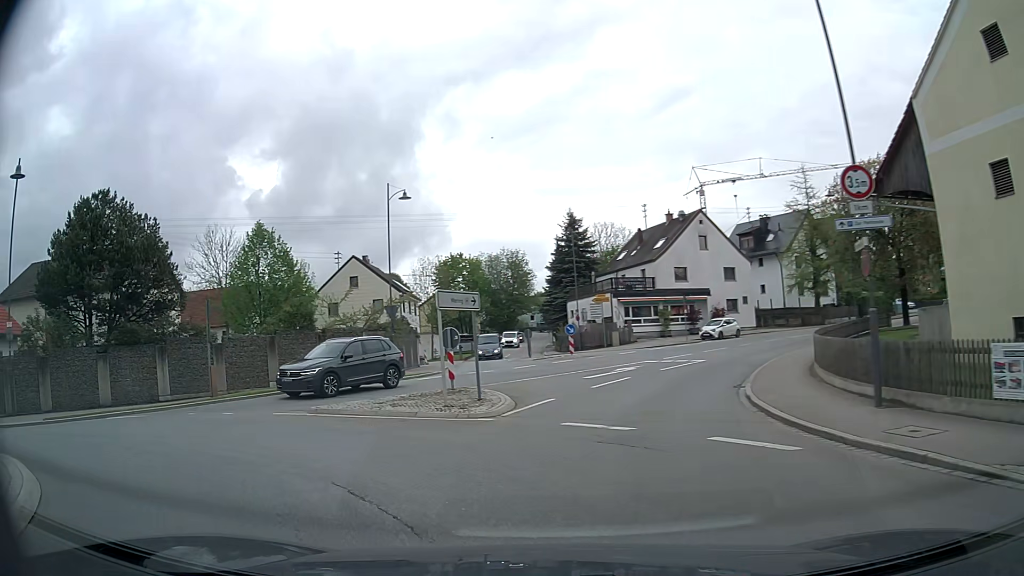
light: Day
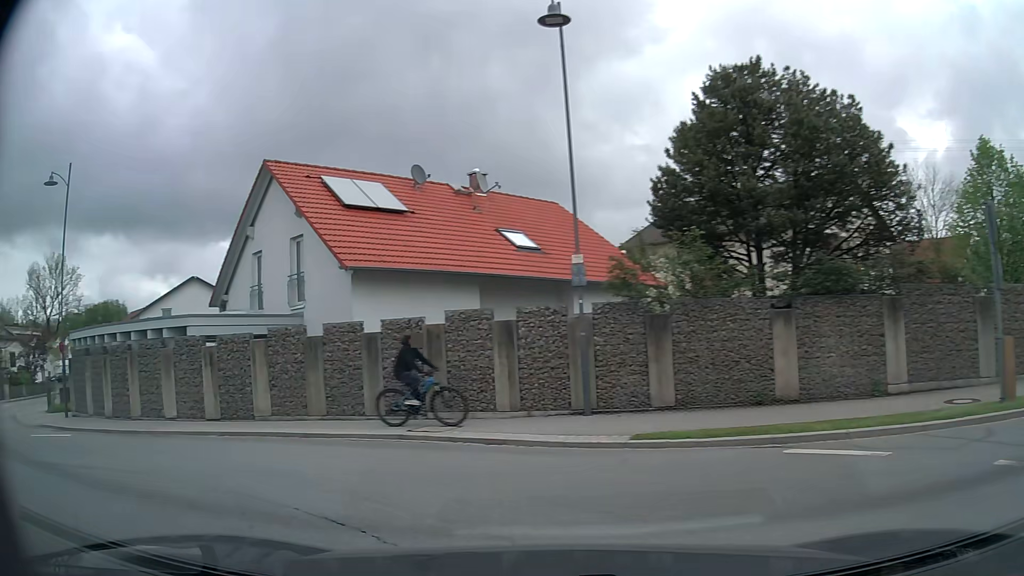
(-5.0, +9.6) m; -59°
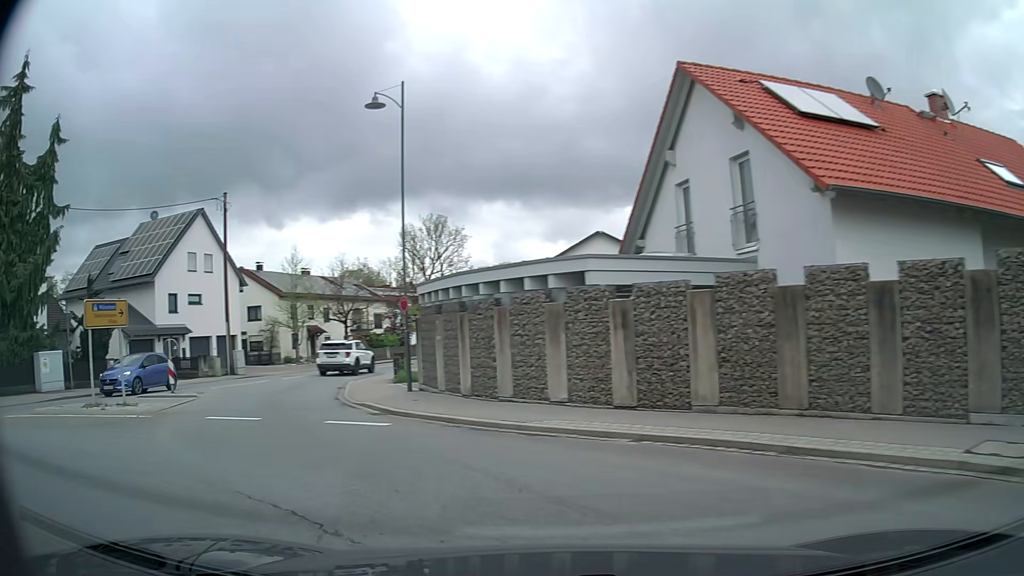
(-1.8, +5.4) m; -35°
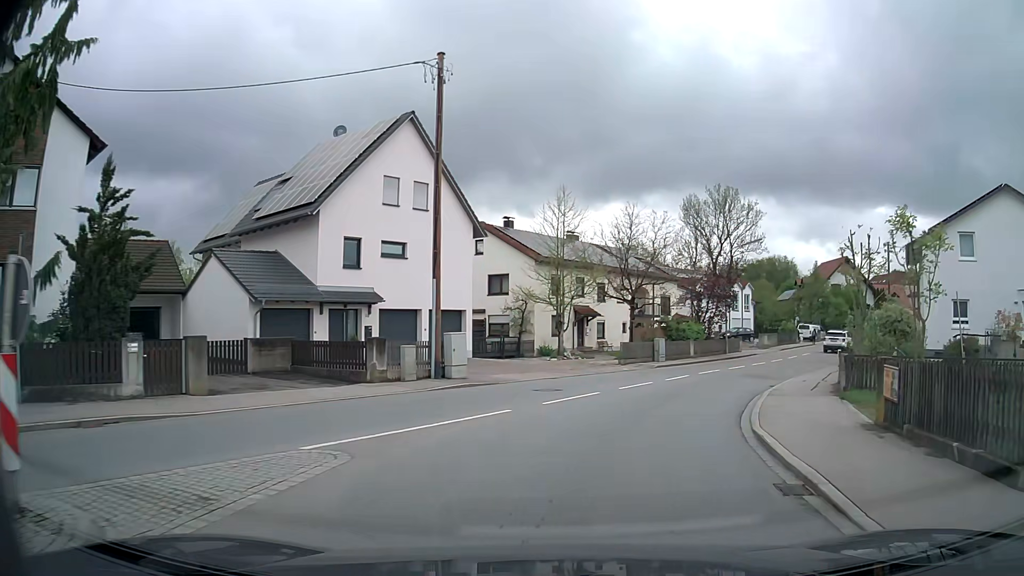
(-7.0, +17.2) m; -23°
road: secondary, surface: asphalt
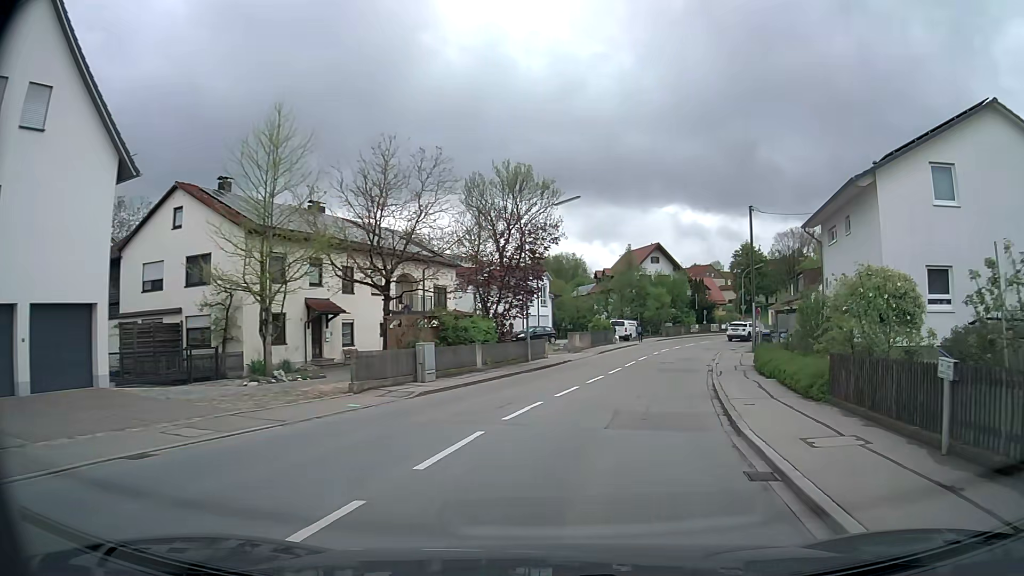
(+2.5, +14.8) m; +19°
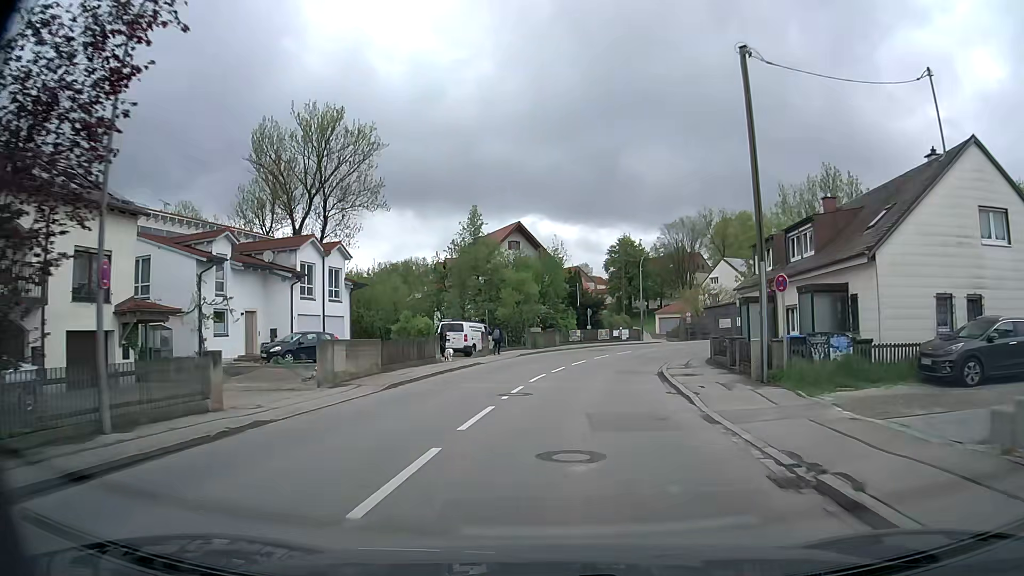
(+3.6, +24.5) m; +12°
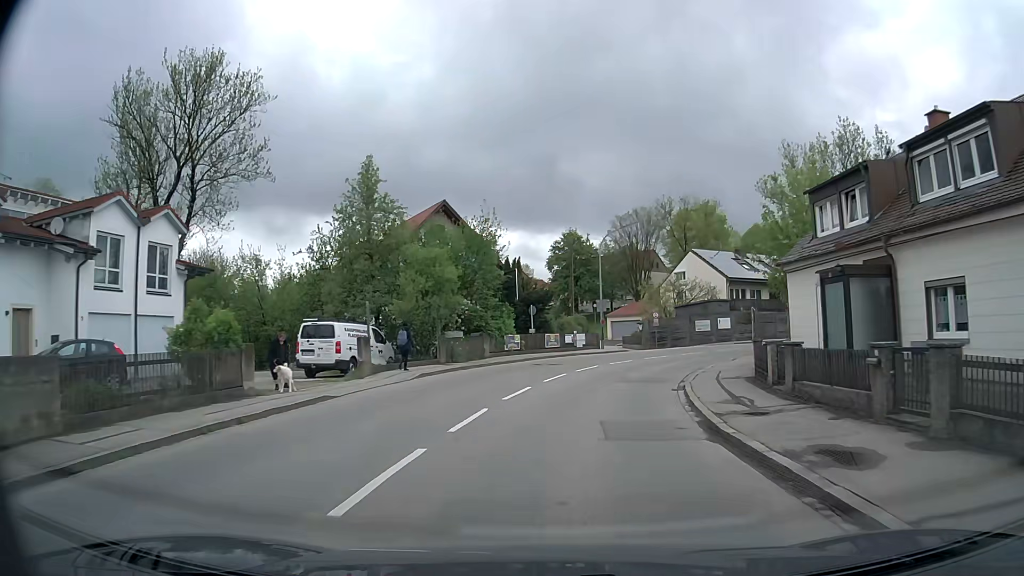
(+0.5, +13.9) m; +5°
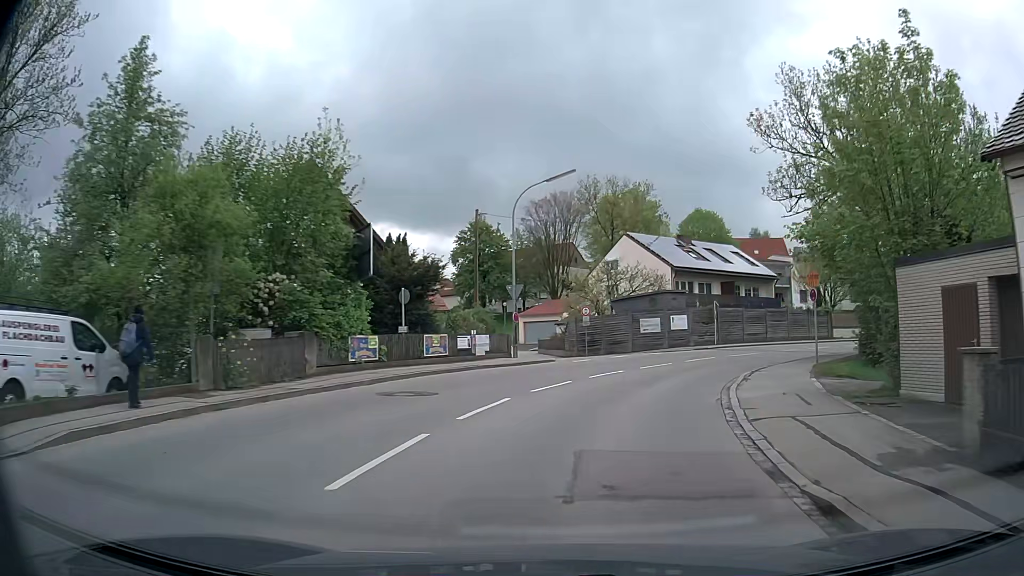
(+0.9, +13.7) m; +7°
